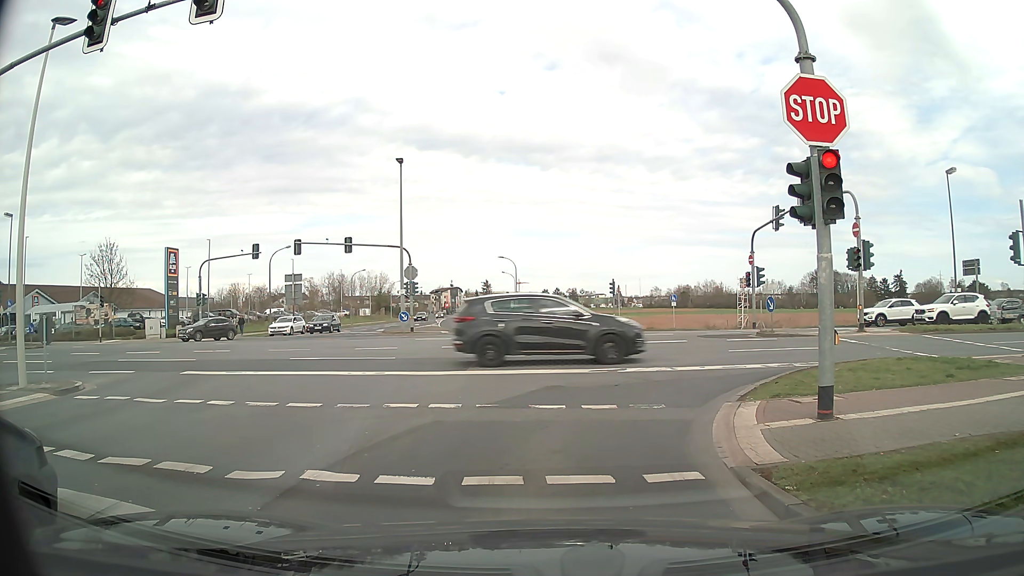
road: tertiary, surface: asphalt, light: Day
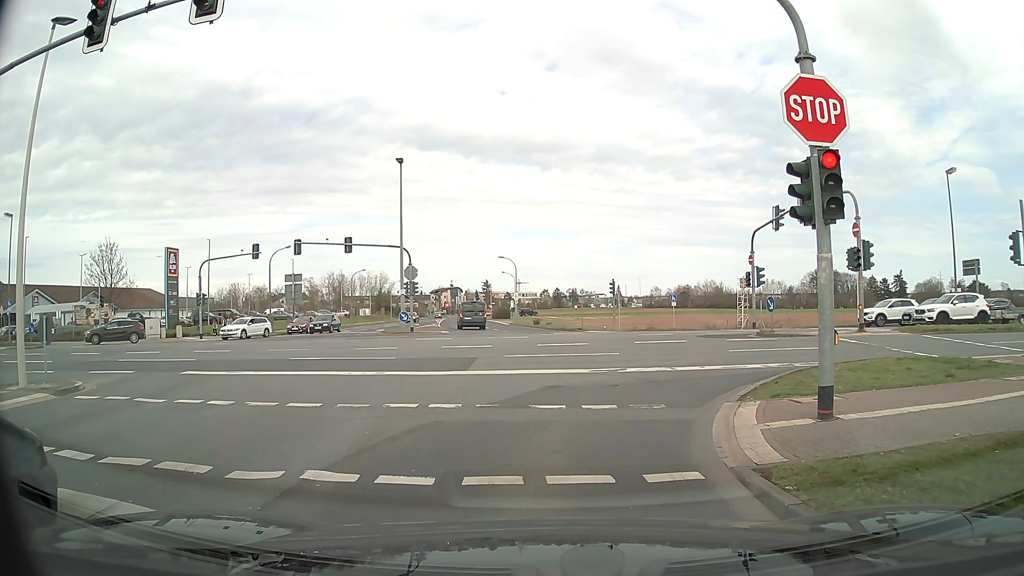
(0.0, 0.0) m; 0°
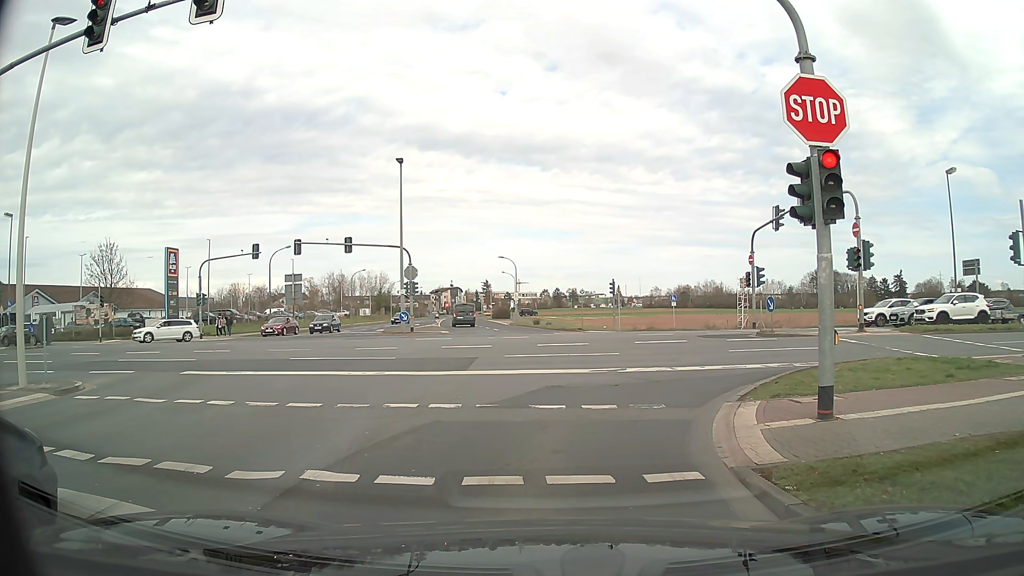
(0.0, 0.0) m; 0°
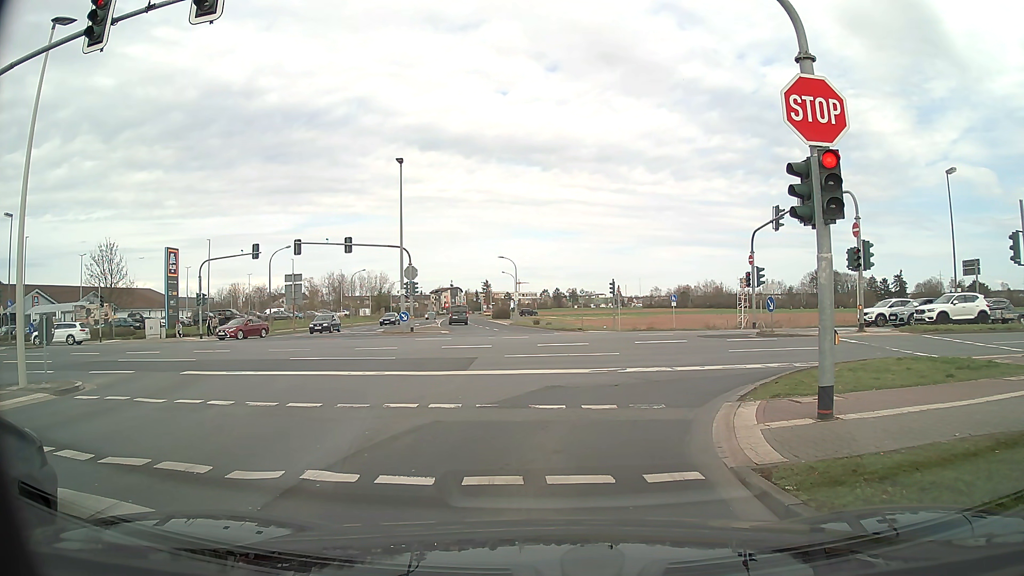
(0.0, 0.0) m; 0°
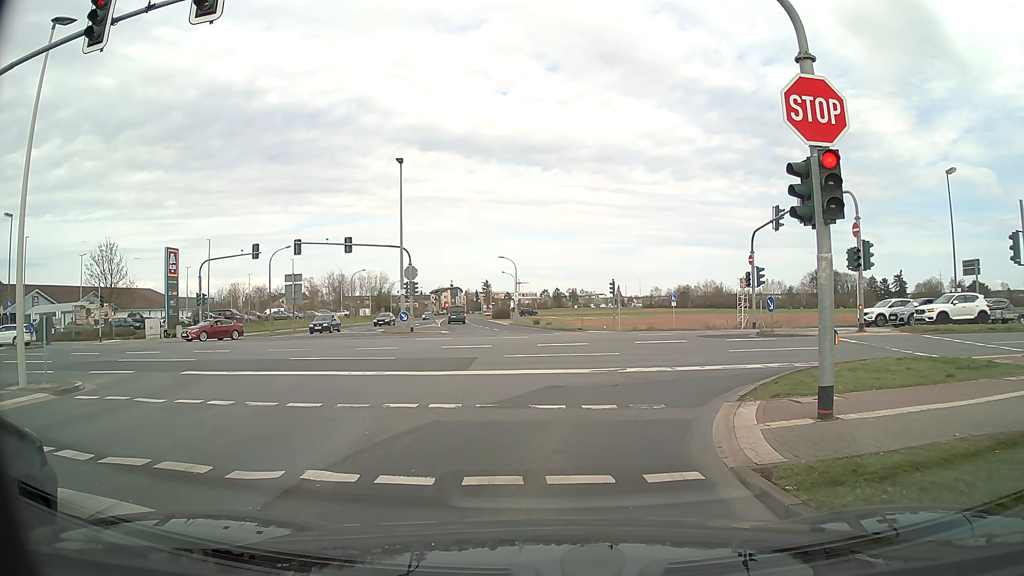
(0.0, 0.0) m; 0°
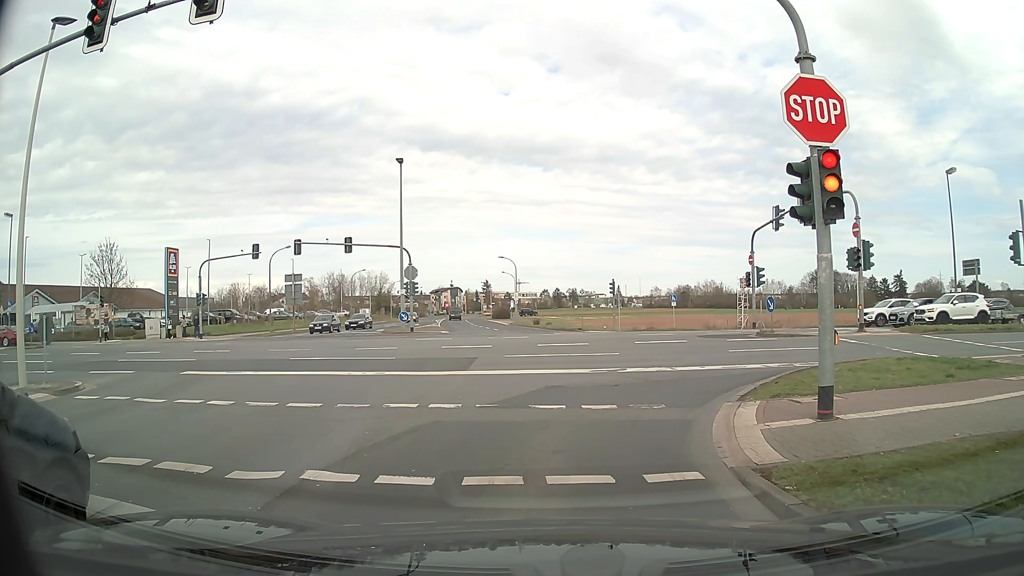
(0.0, 0.0) m; 0°
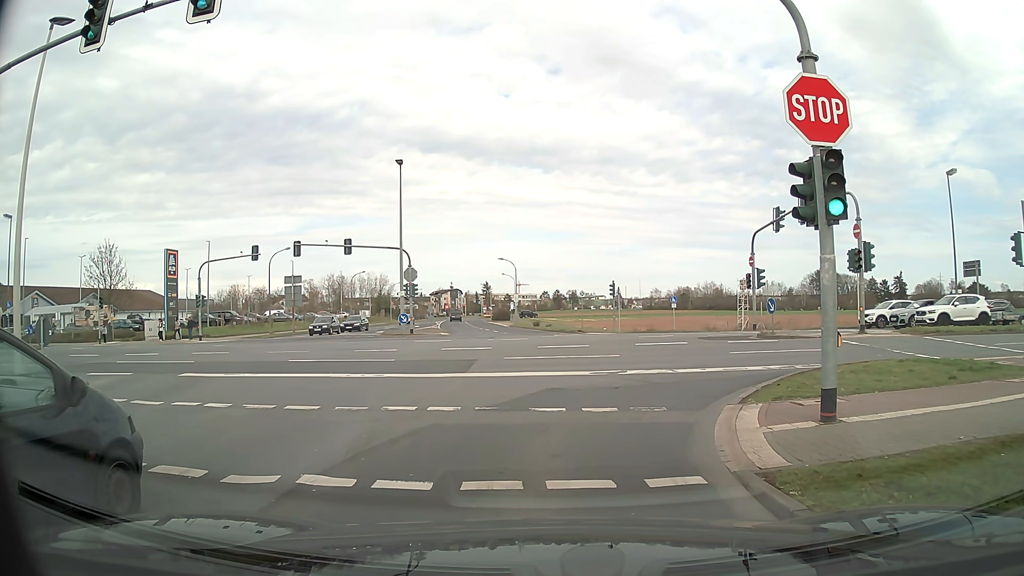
(0.0, +0.1) m; 0°
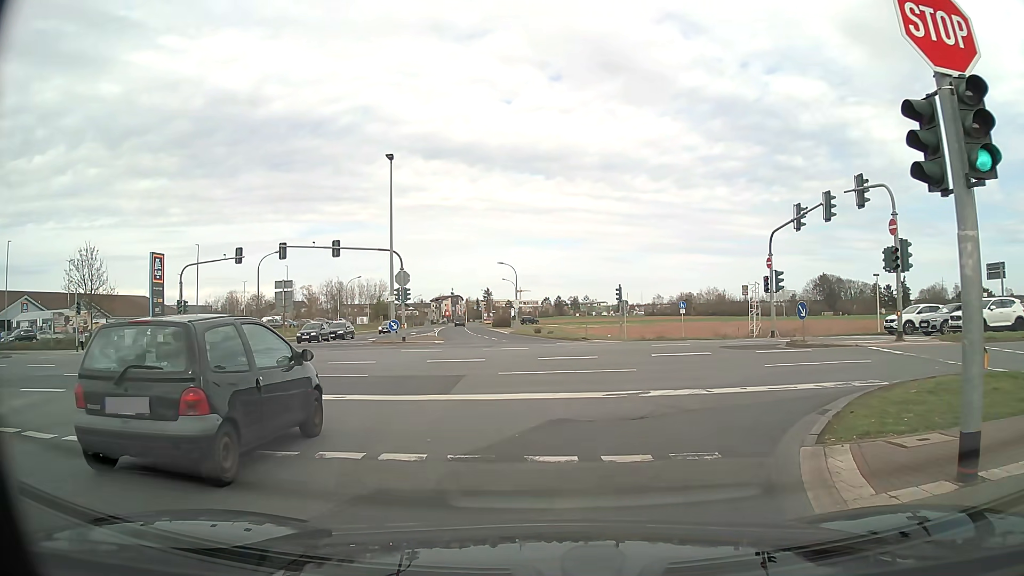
(0.0, +3.2) m; 0°
